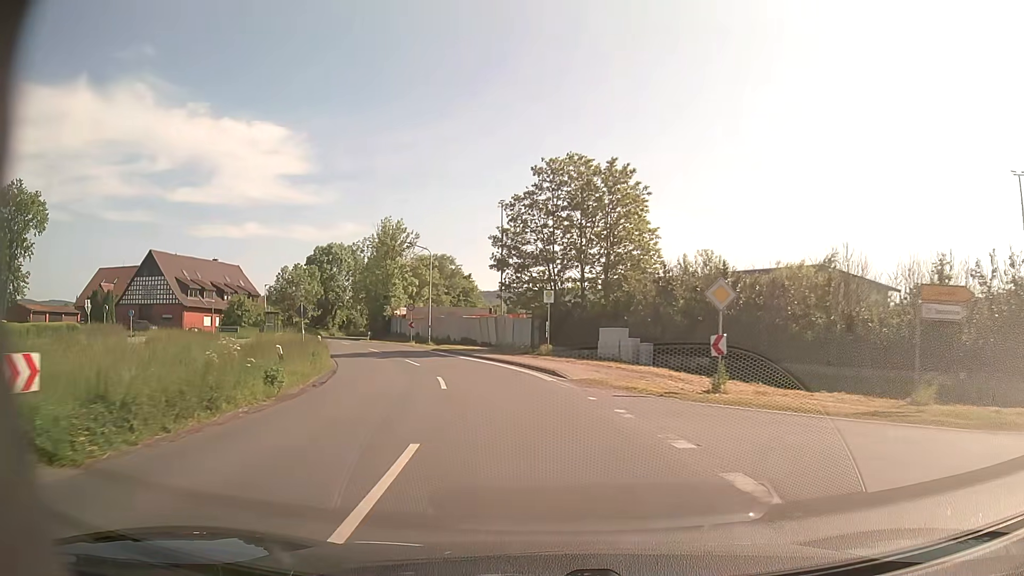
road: secondary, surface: asphalt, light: Day
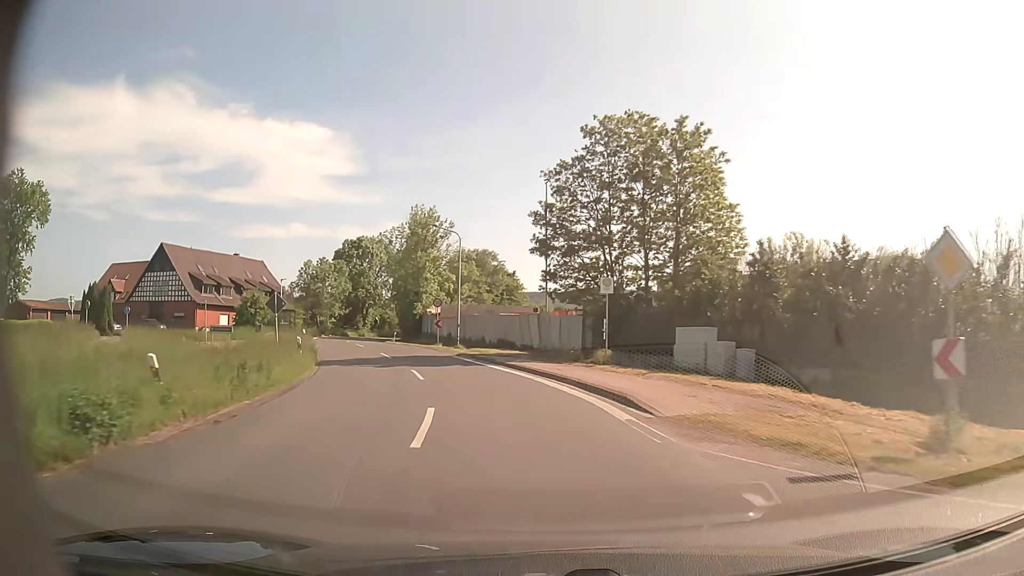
(-0.3, +8.5) m; -4°
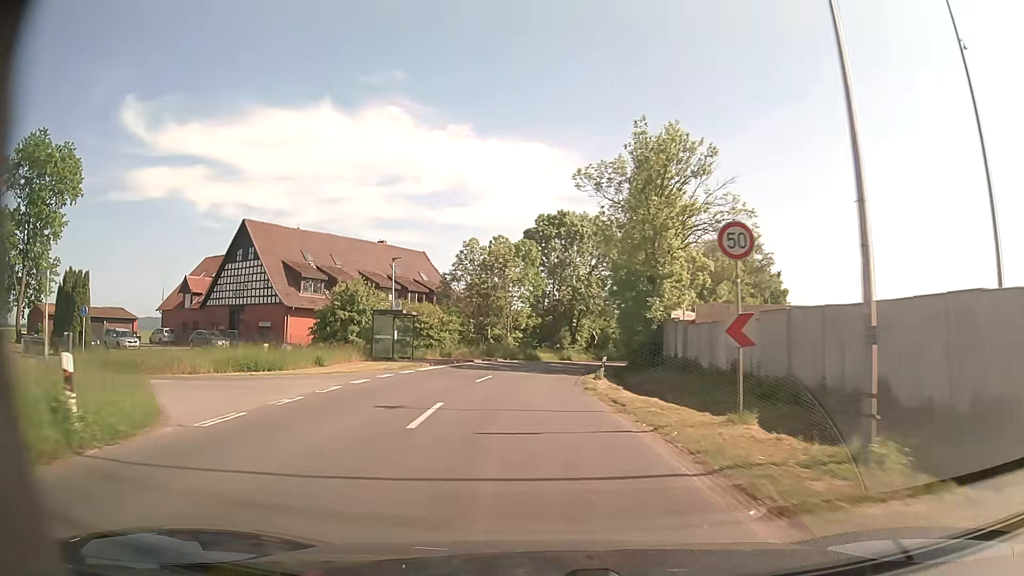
(-5.7, +32.9) m; -20°
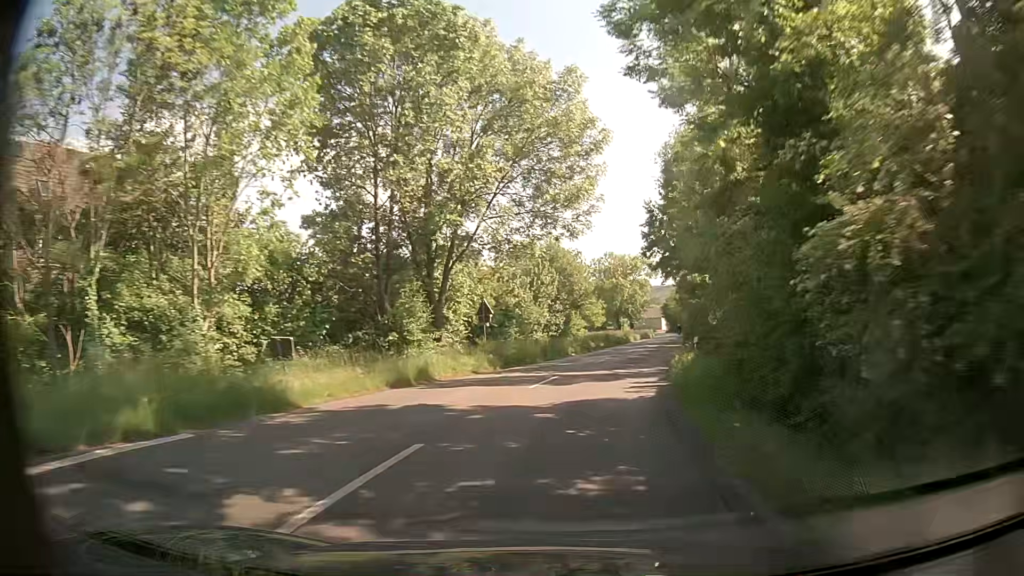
(+1.2, +41.3) m; +10°
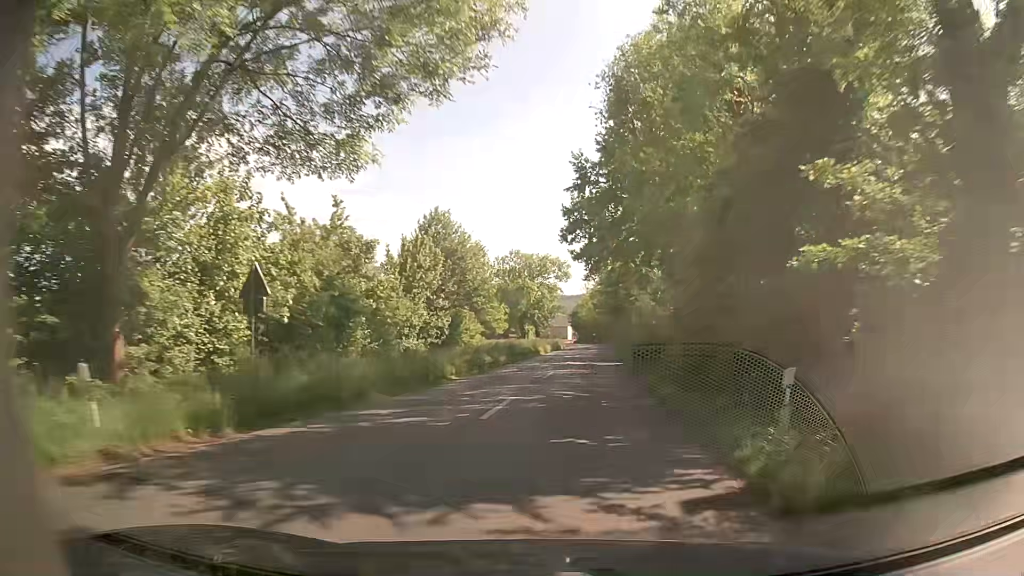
(+1.1, +16.6) m; +8°
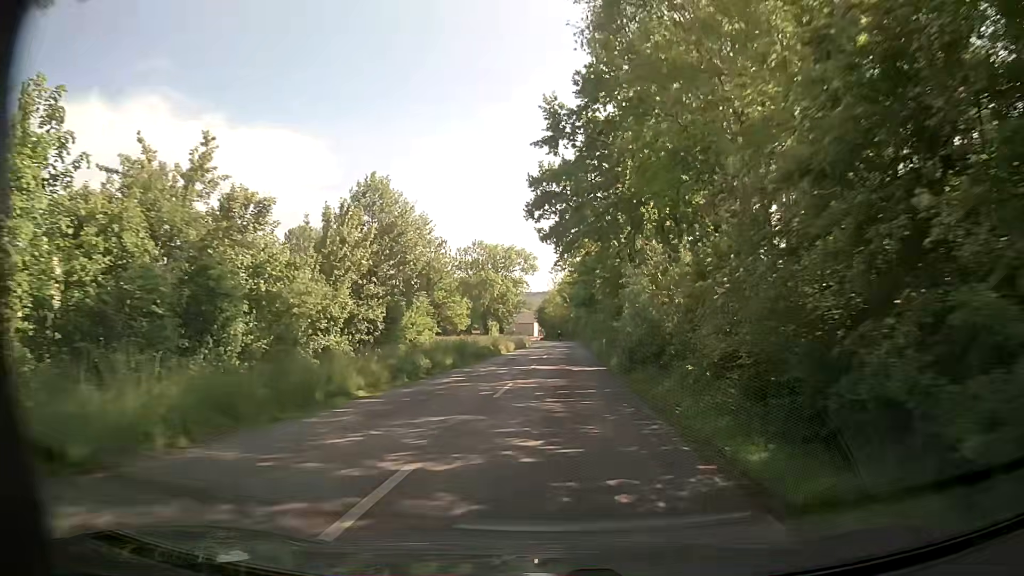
(+0.3, +8.3) m; +4°
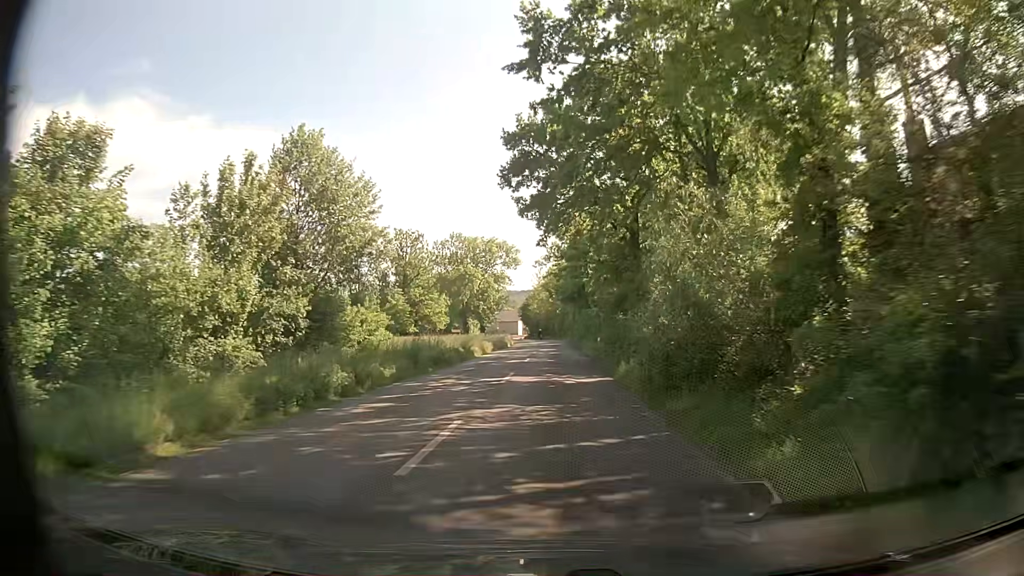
(+0.1, +8.4) m; +1°
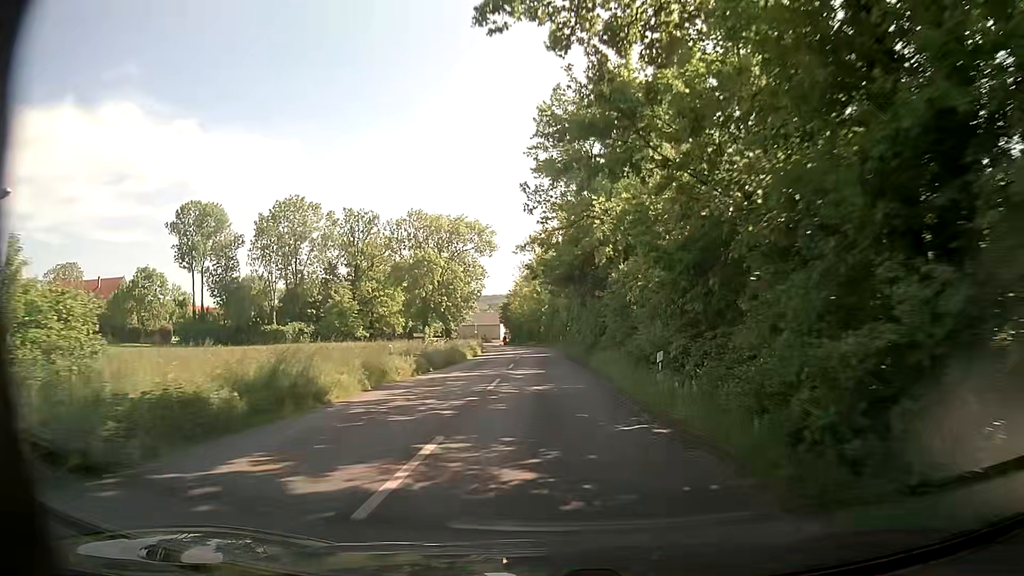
(+0.5, +25.3) m; +1°
